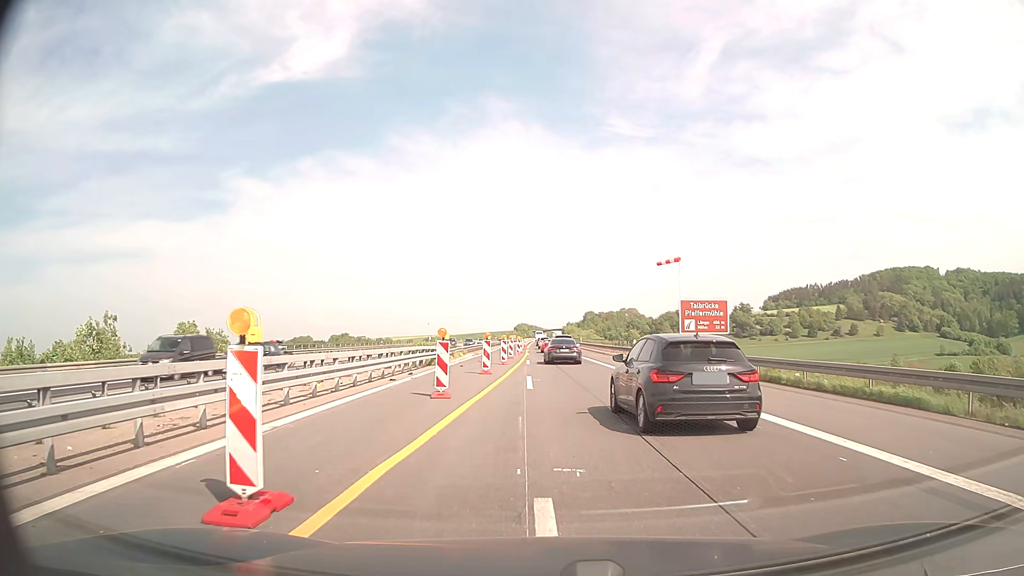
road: motorway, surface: concrete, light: Day
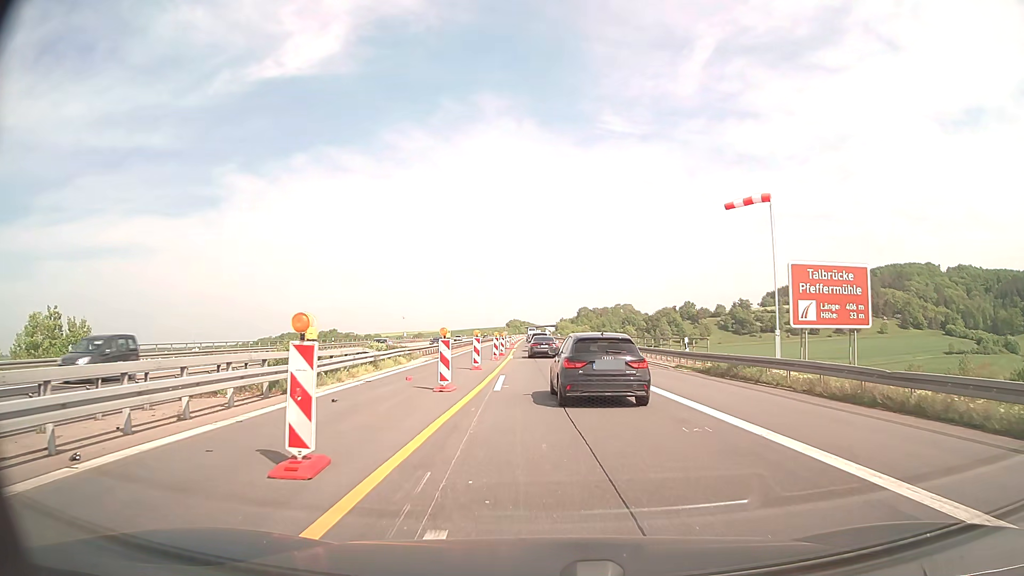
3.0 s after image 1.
(+0.1, +19.4) m; 0°
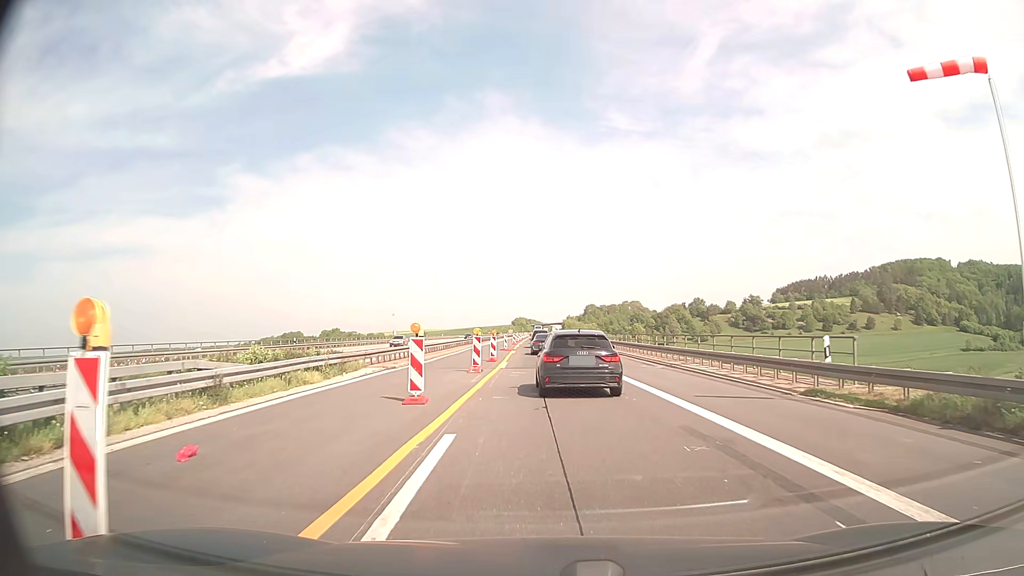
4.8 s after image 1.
(0.0, +13.8) m; -1°
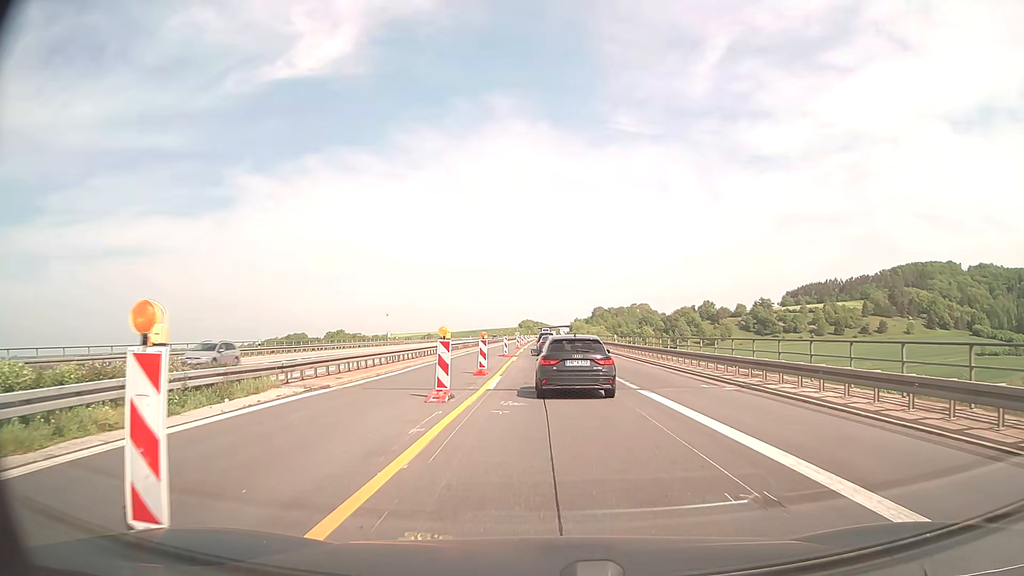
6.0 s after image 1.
(0.0, +9.7) m; 0°
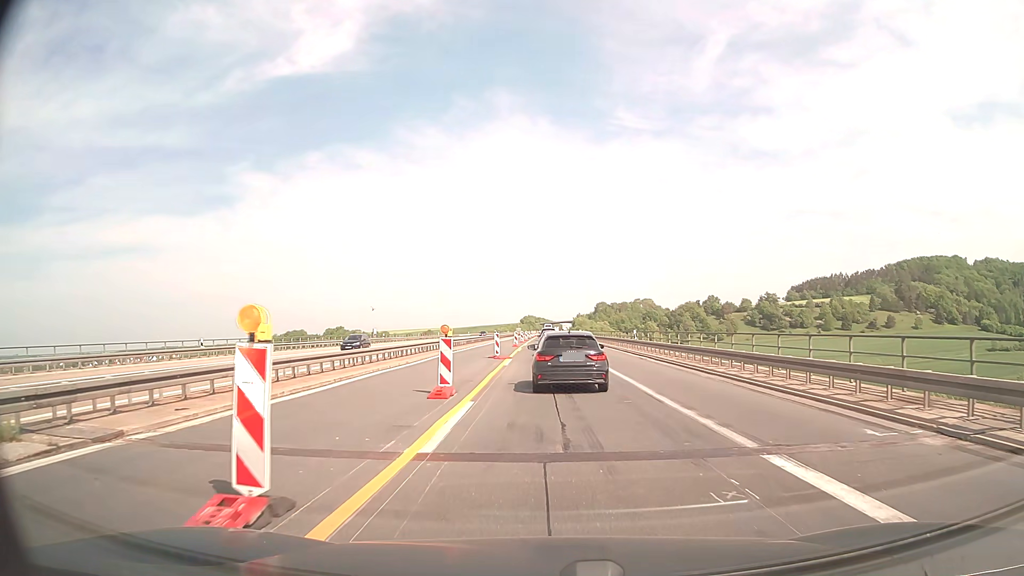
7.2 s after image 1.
(0.0, +10.0) m; 0°
